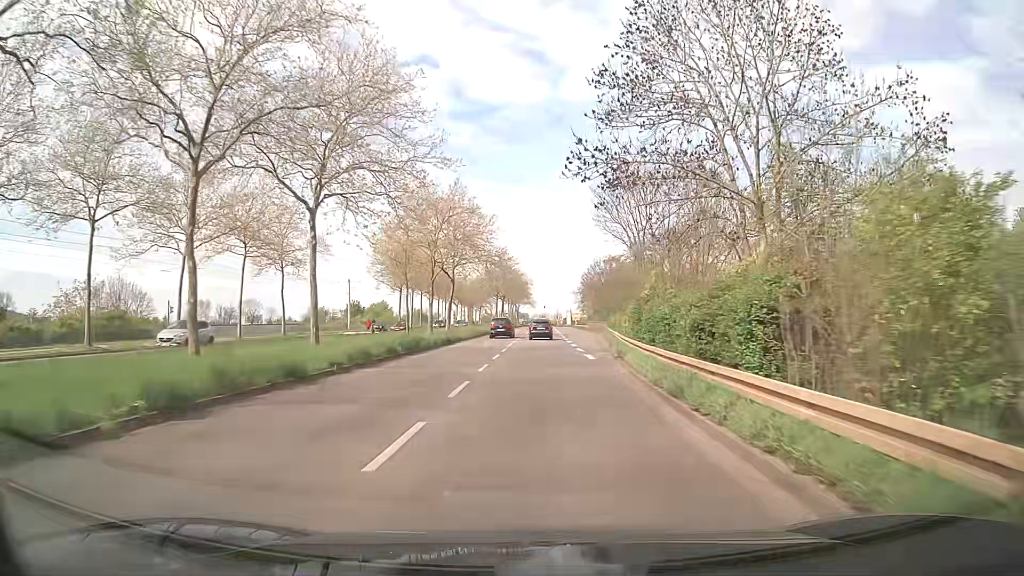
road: secondary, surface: asphalt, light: Day
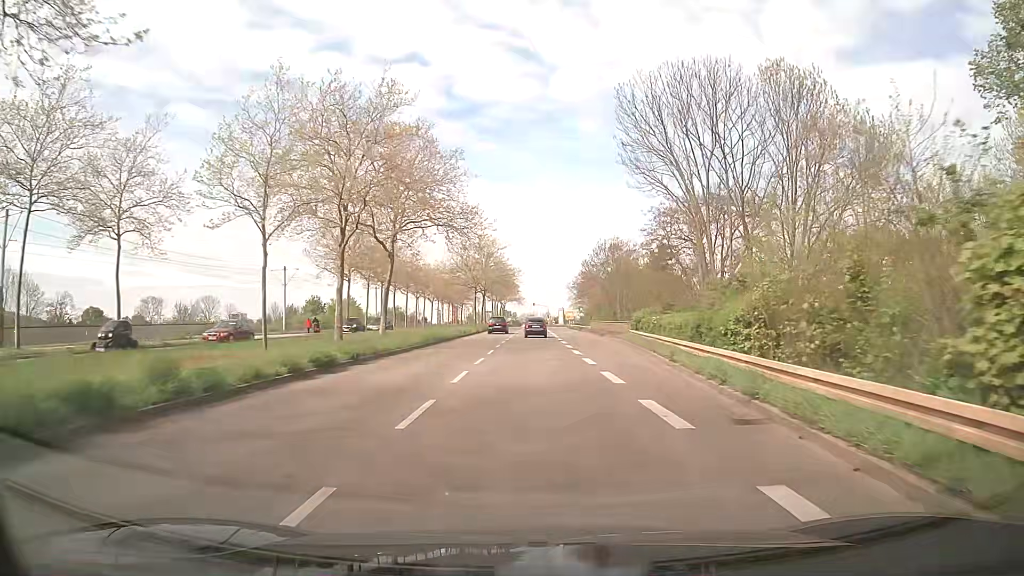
(+0.2, +21.8) m; +1°
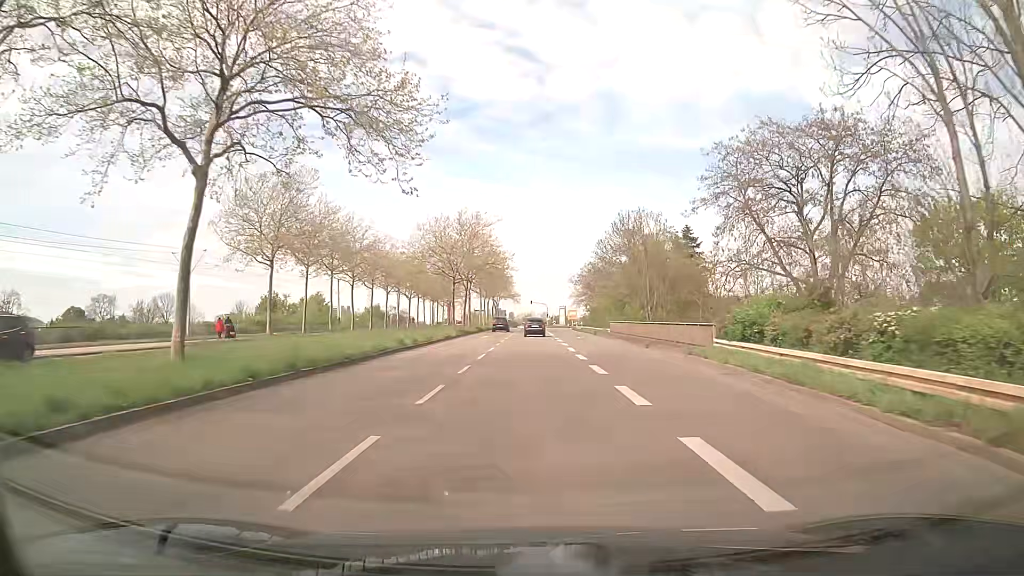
(+0.1, +21.8) m; 0°
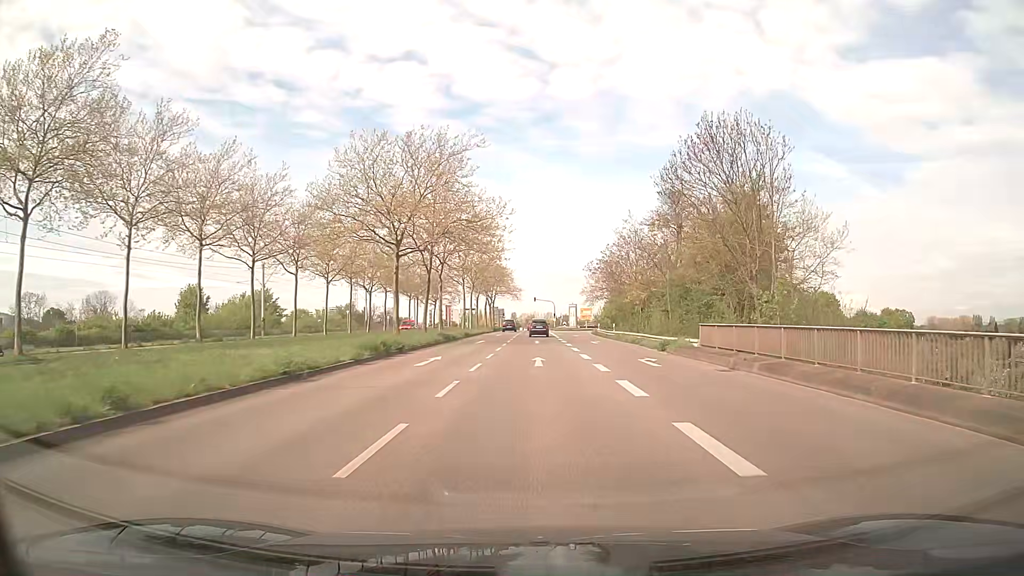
(0.0, +29.0) m; 0°
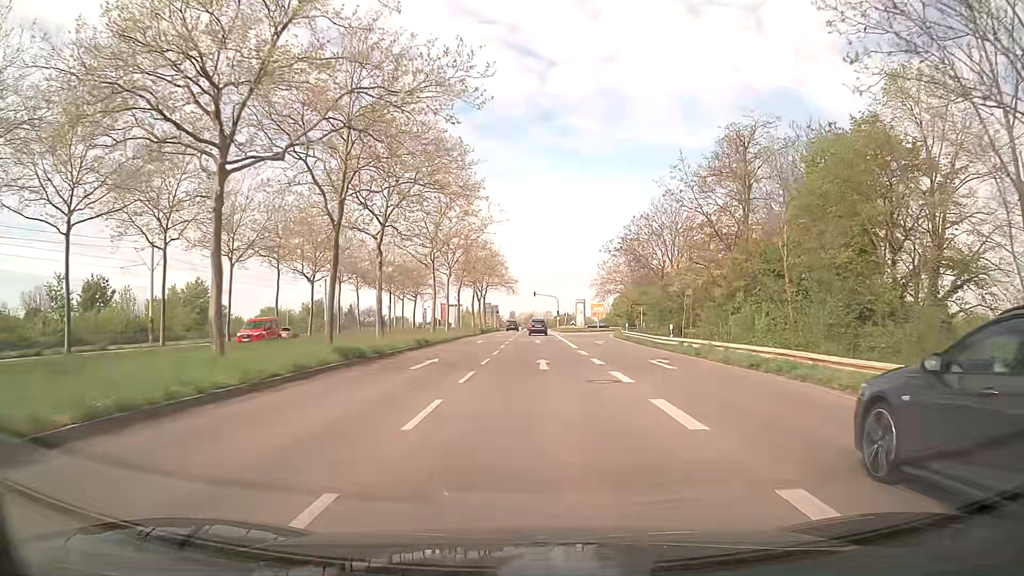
(-0.1, +21.7) m; 0°
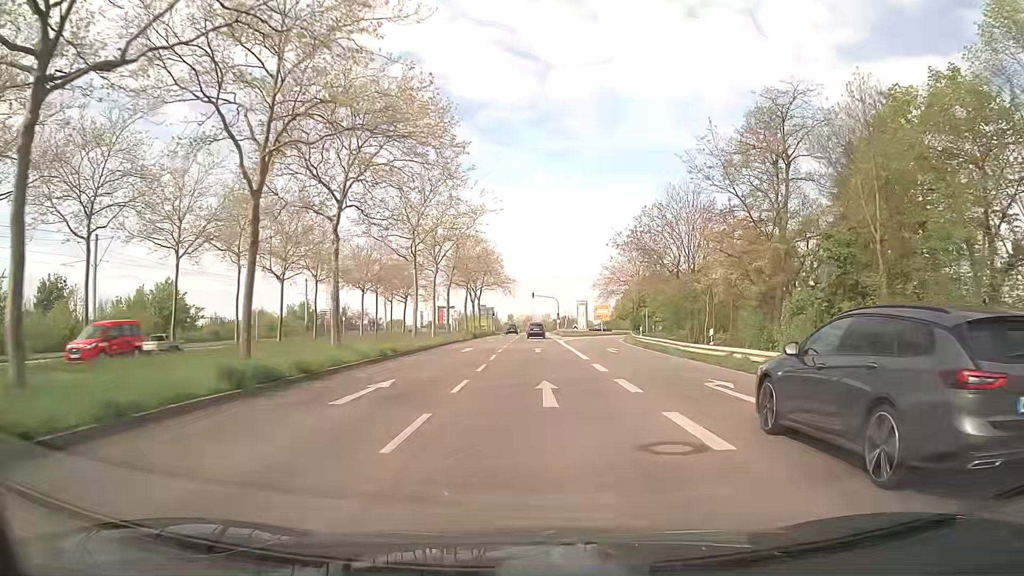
(0.0, +7.2) m; 0°
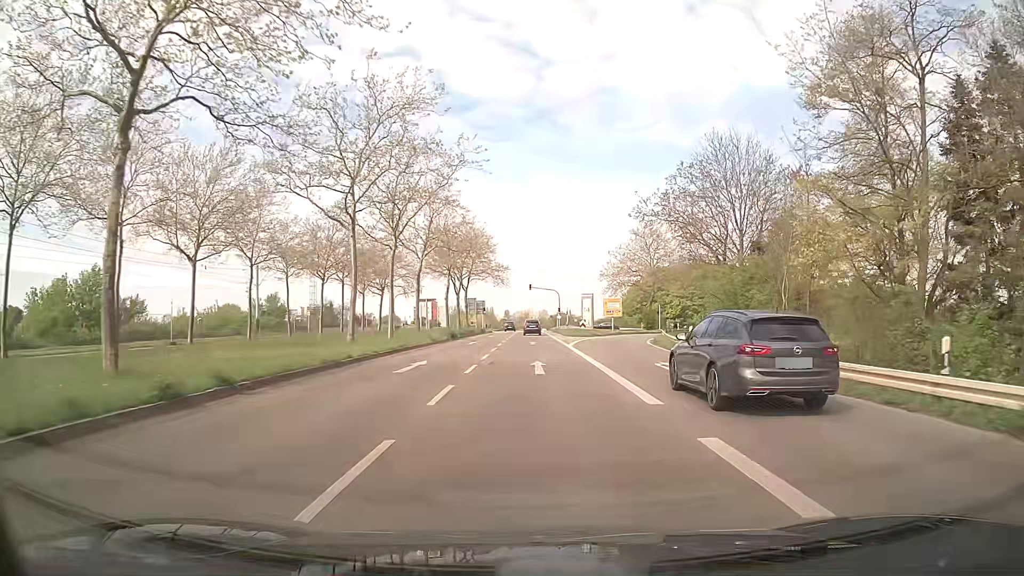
(0.0, +14.5) m; 0°
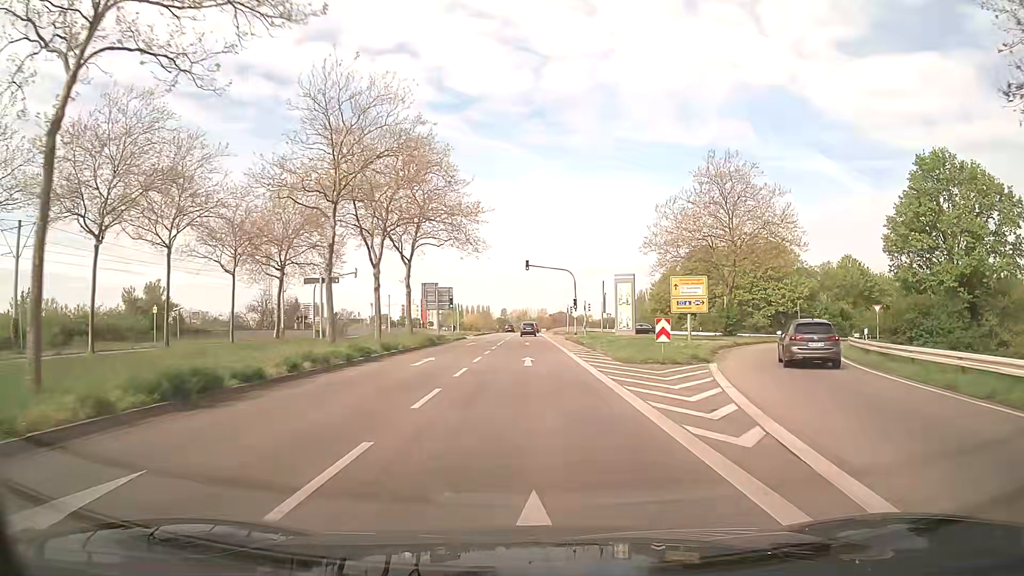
(+0.1, +36.2) m; 0°
(0, +10) (0, +20) (0, +30) (0, +40) (0, +50) (0, +60) (0, +70) (0, +80) (0, +90) (0, +100) m
